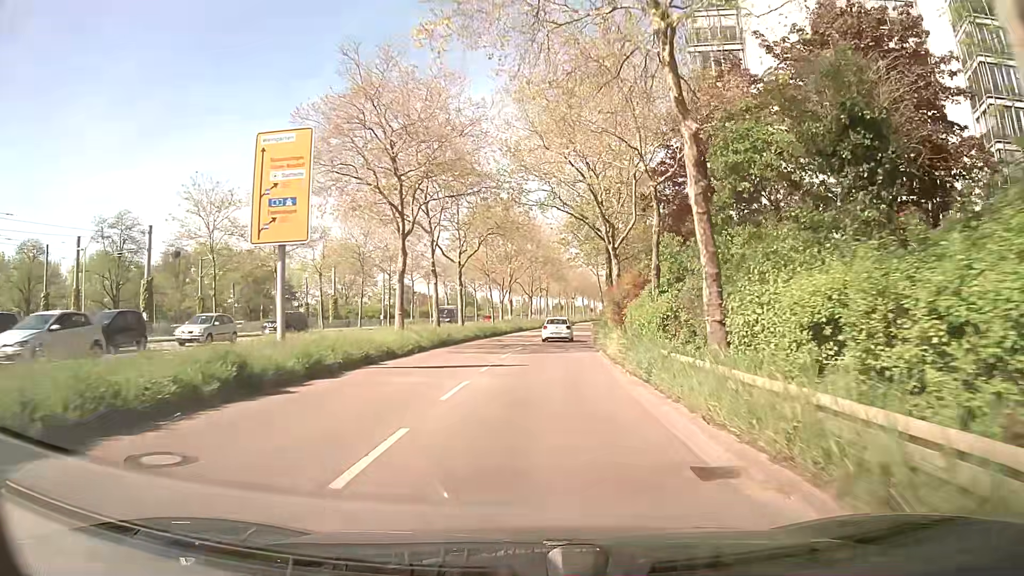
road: secondary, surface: asphalt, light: Day
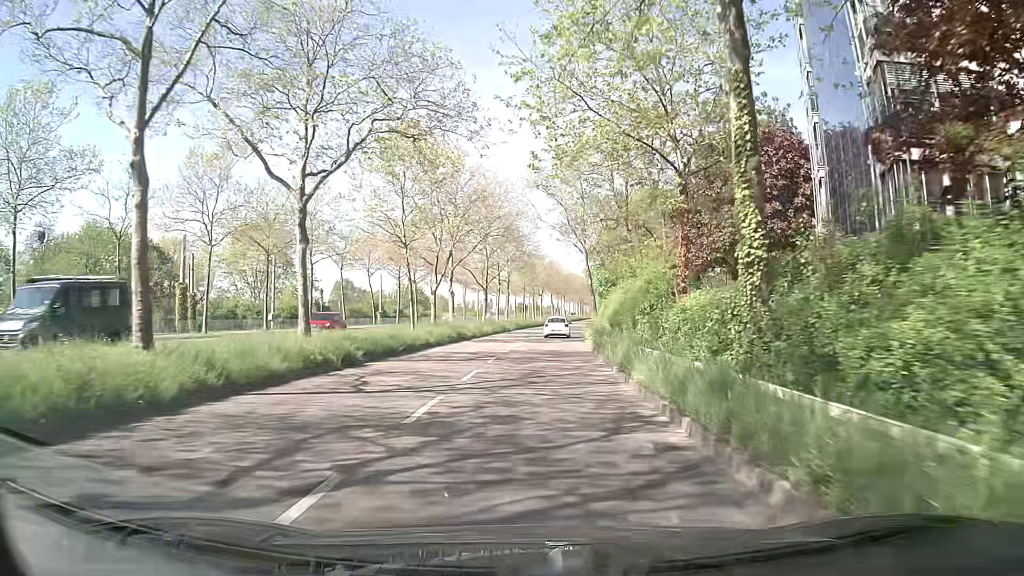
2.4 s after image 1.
(+0.7, +26.6) m; +3°
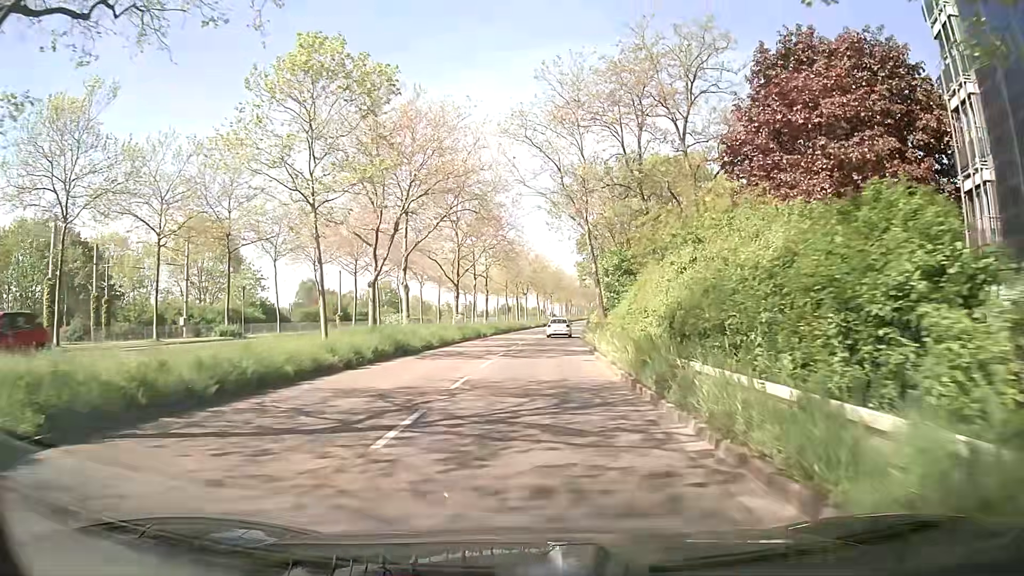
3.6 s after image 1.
(0.0, +13.8) m; +1°
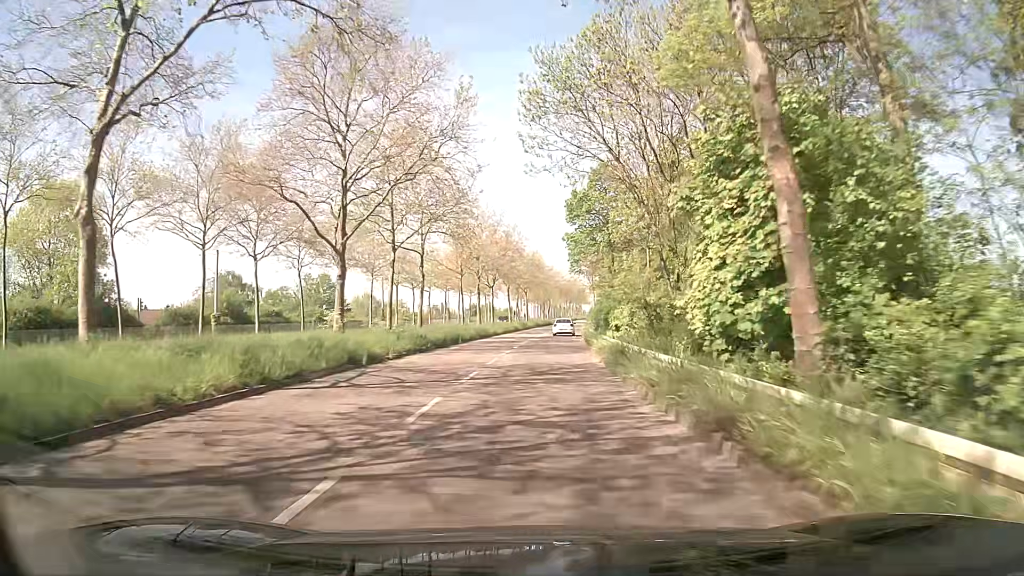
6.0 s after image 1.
(+0.8, +28.3) m; +4°
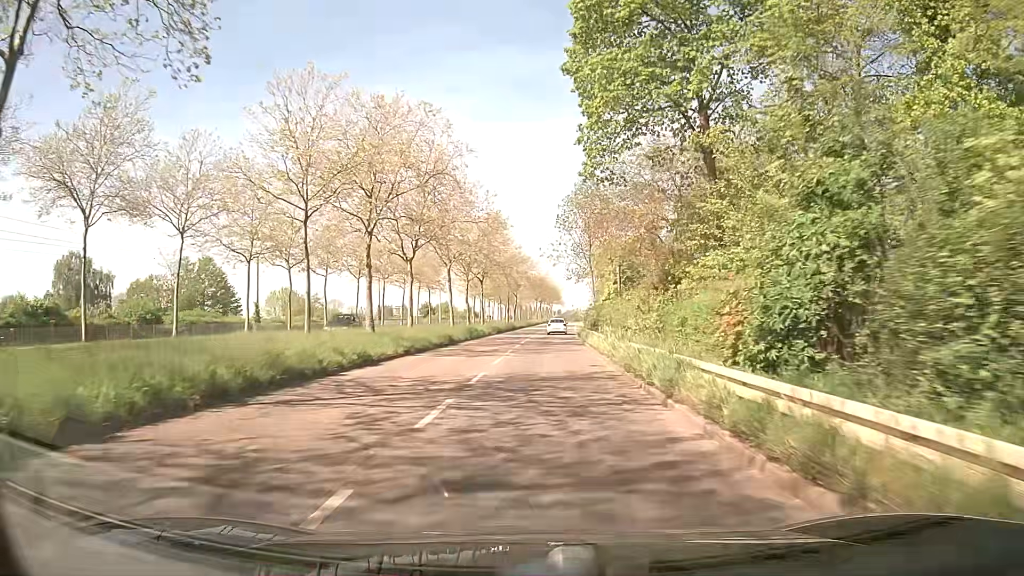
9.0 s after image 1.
(-0.1, +36.6) m; +1°
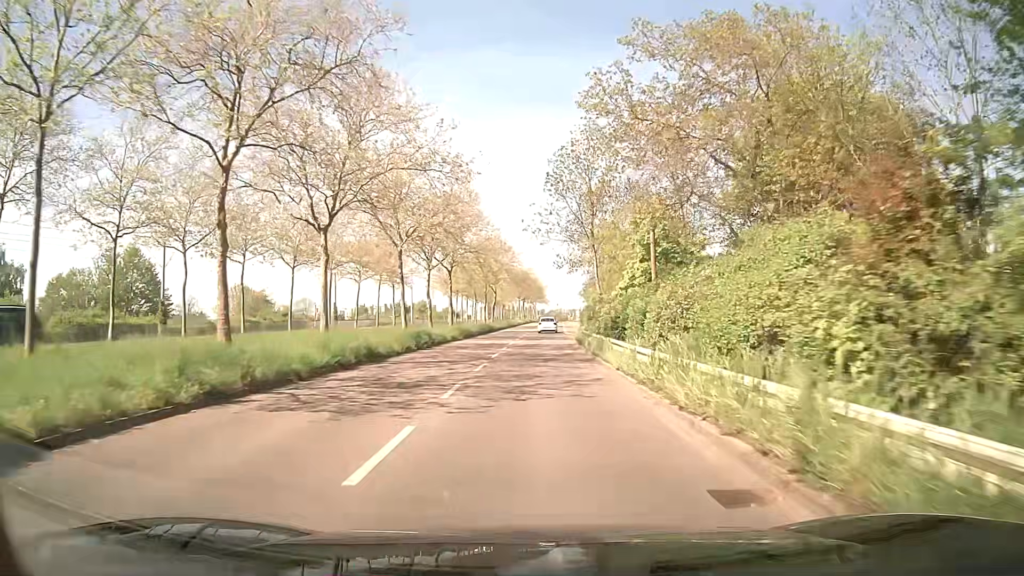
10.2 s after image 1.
(+0.3, +15.0) m; +2°
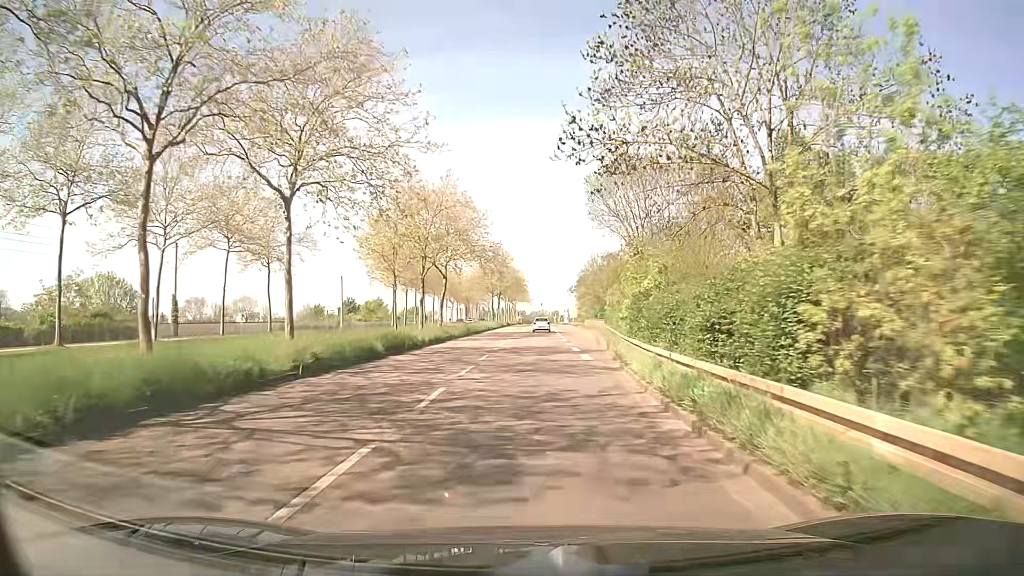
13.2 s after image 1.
(+0.7, +37.4) m; +1°
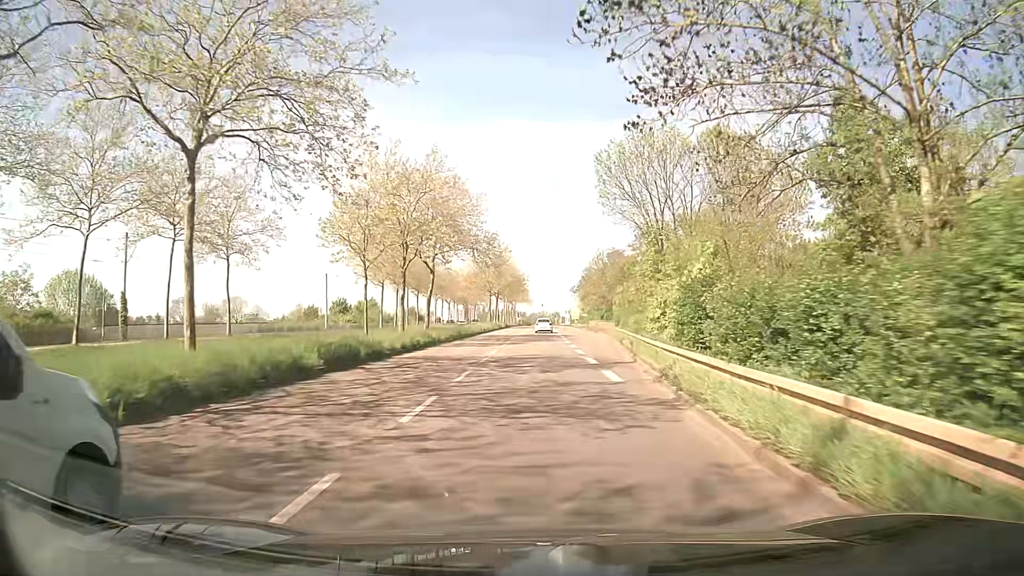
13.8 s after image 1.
(+0.1, +7.4) m; +1°
(0, +10) (0, +20) (0, +30) (0, +40) (0, +50) (0, +60) (0, +70) (+1, +80) (+1, +90) (+1, +100) m
